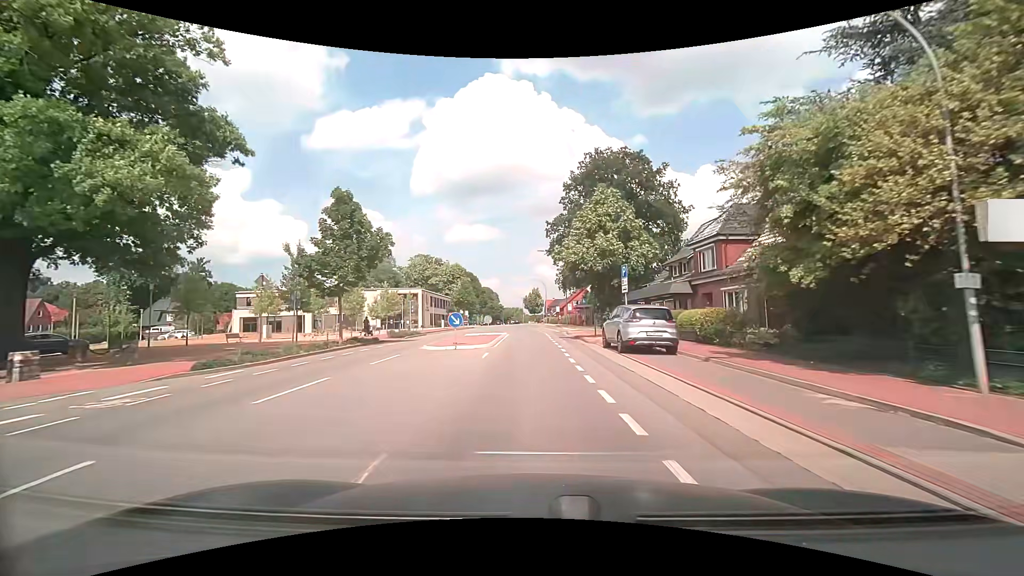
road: secondary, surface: asphalt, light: Day
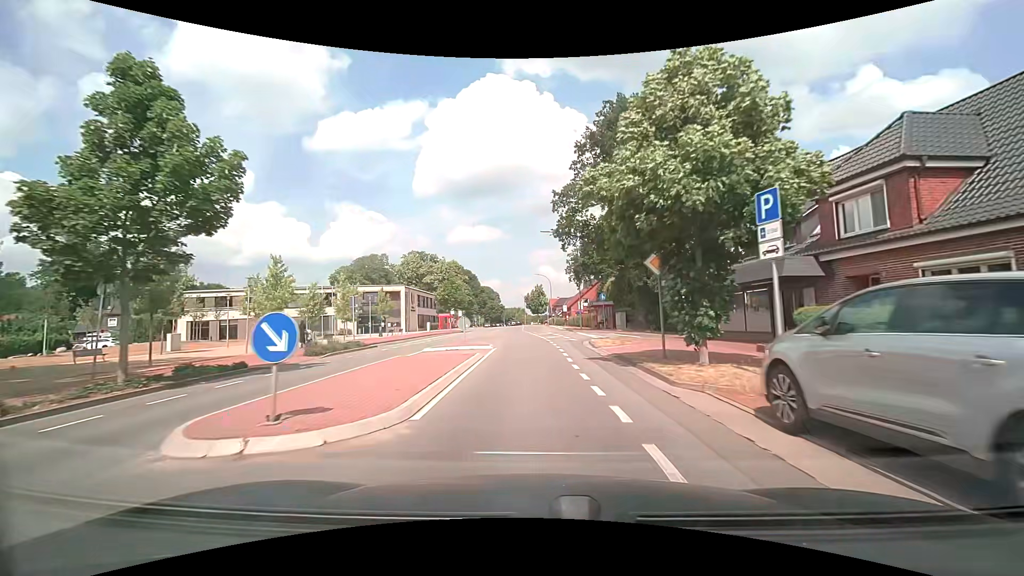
(0.0, +14.1) m; 0°
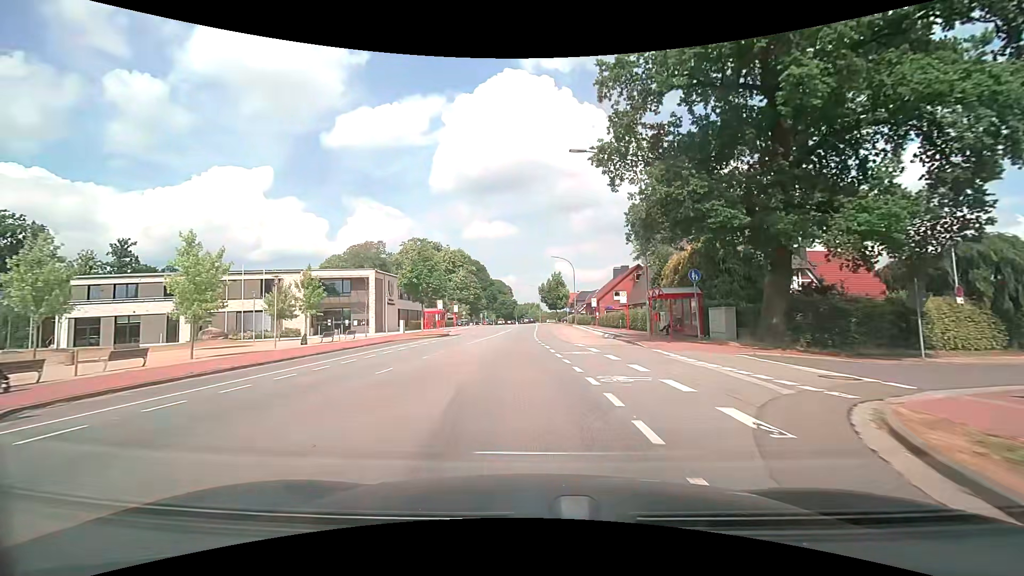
(-0.3, +21.9) m; -2°
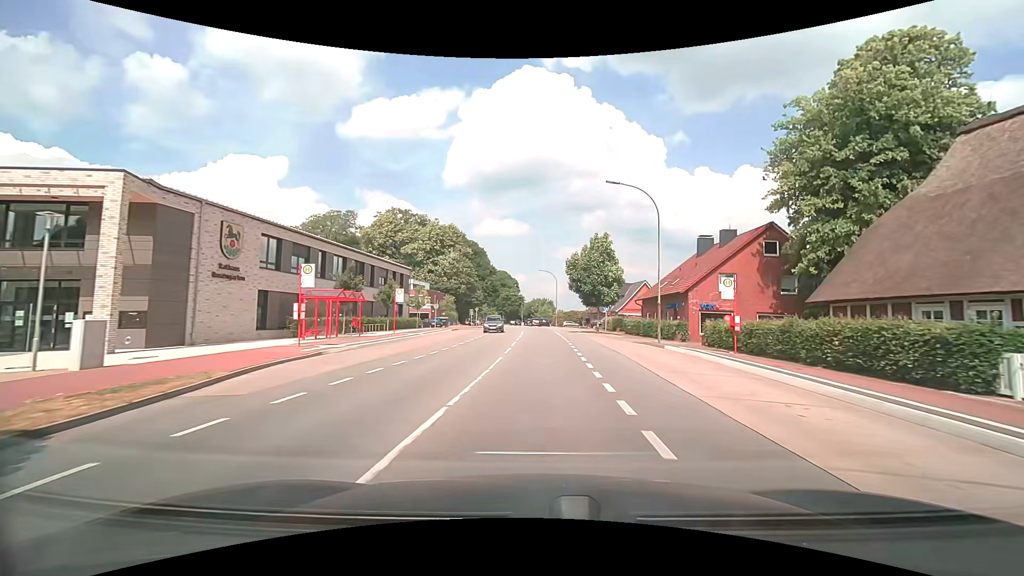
(-1.0, +37.9) m; -1°
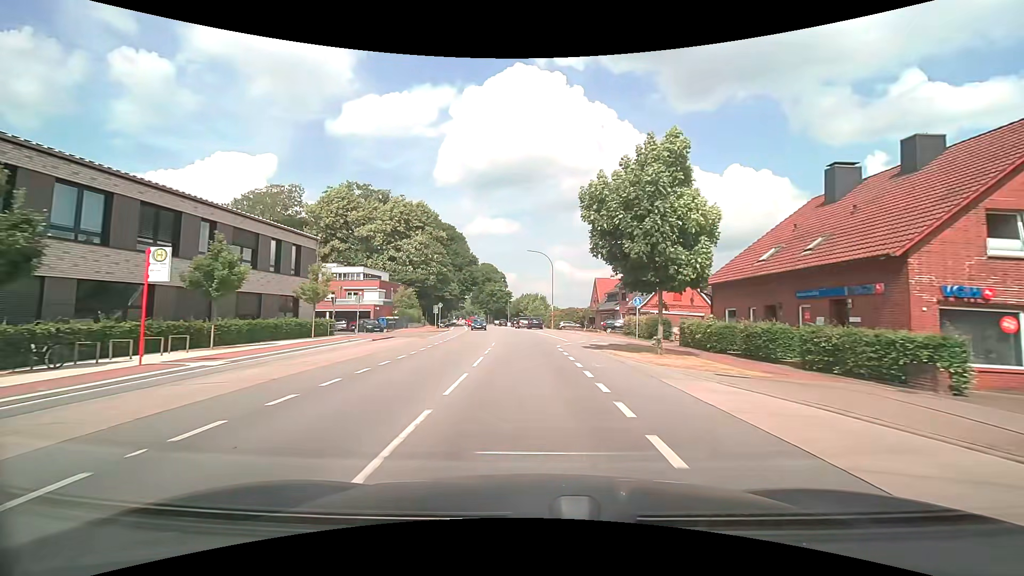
(+0.5, +23.2) m; +2°
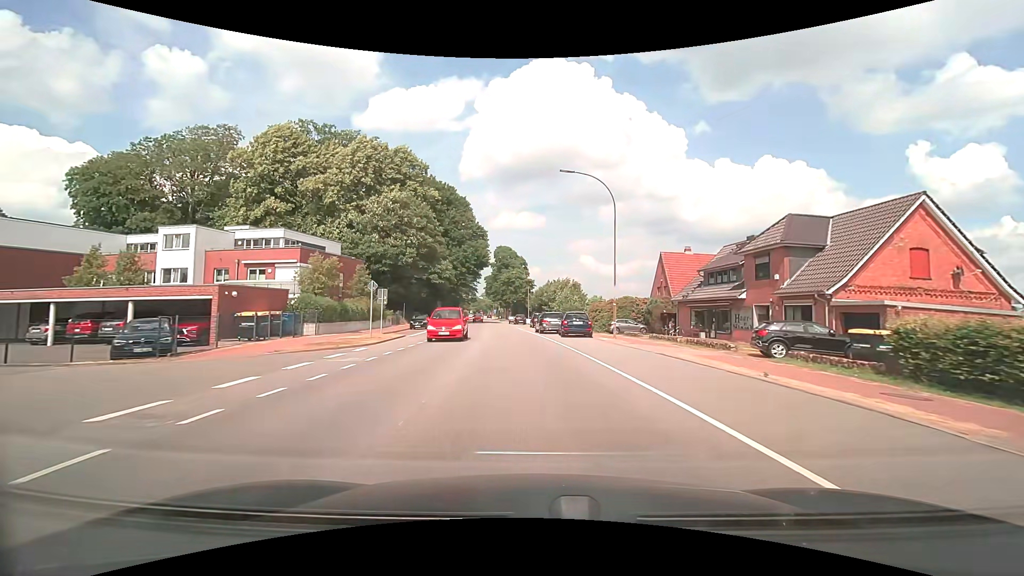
(-0.8, +30.7) m; -3°
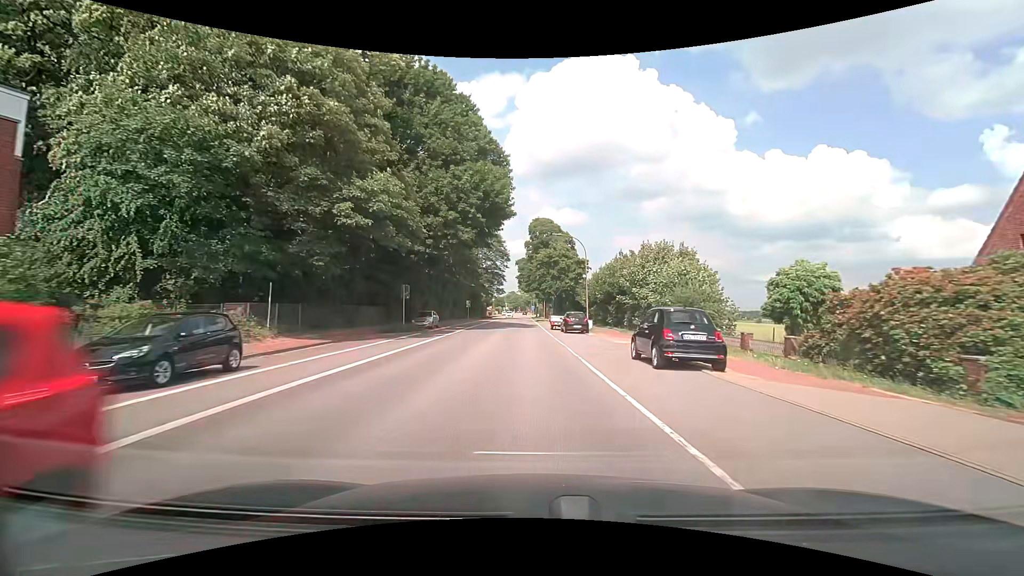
(-1.9, +38.7) m; -5°
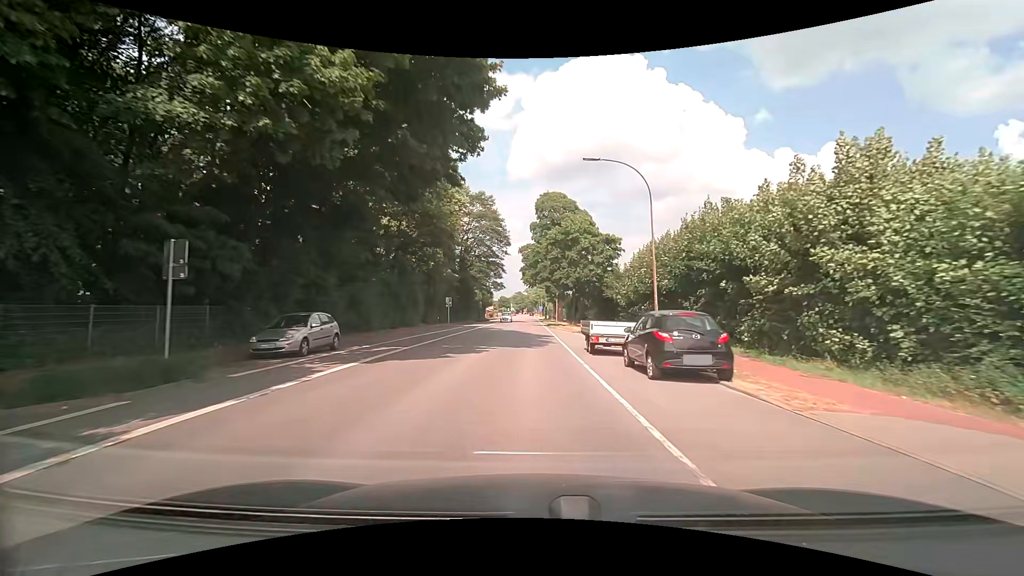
(-0.2, +23.3) m; 0°
(0, +10) (0, +20) (0, +30) (0, +40) (-1, +50) (-1, +60) (-1, +70) (-1, +80) (-1, +90) (-1, +100) m
